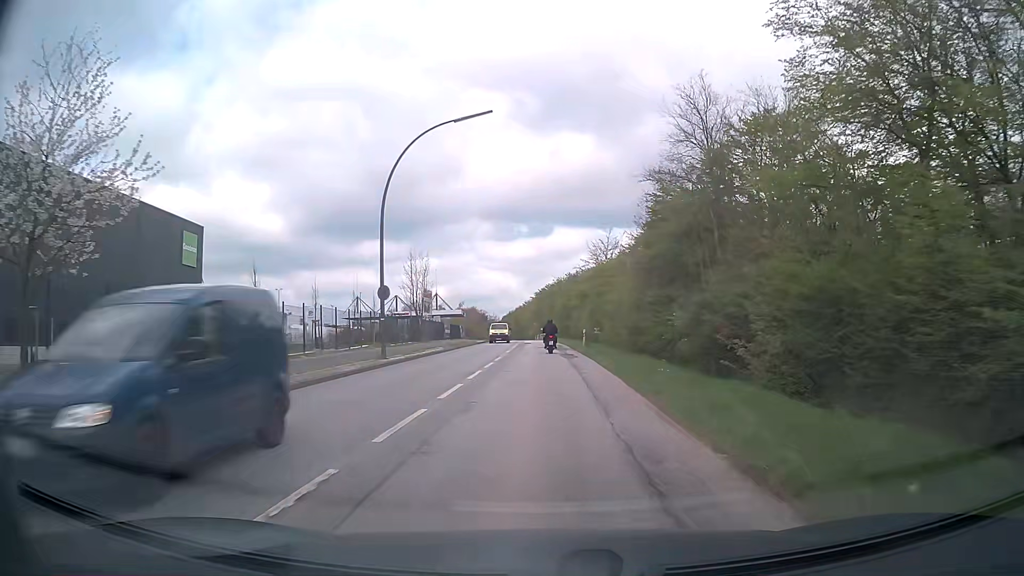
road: secondary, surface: asphalt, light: Day
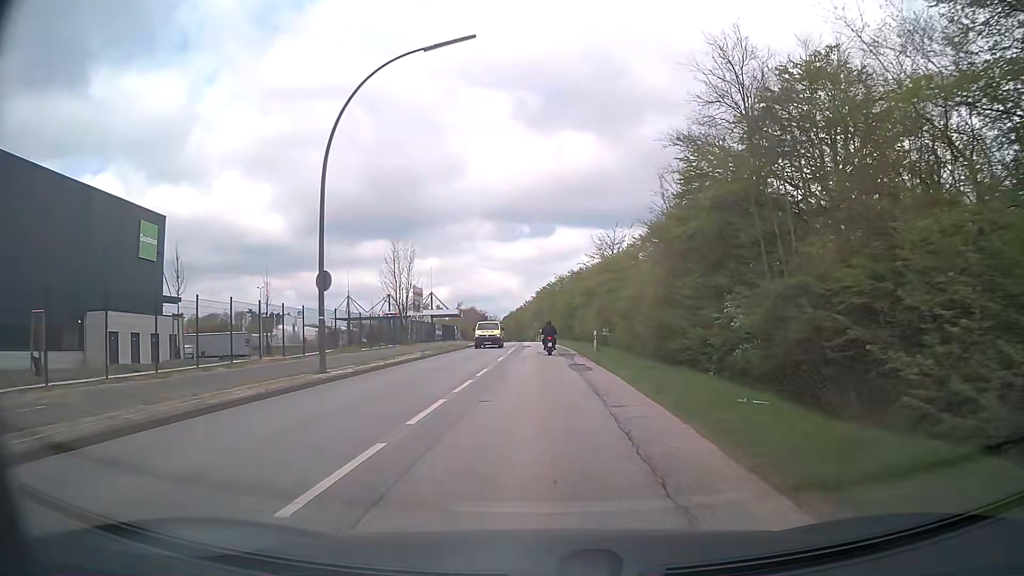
(0.0, +7.7) m; 0°
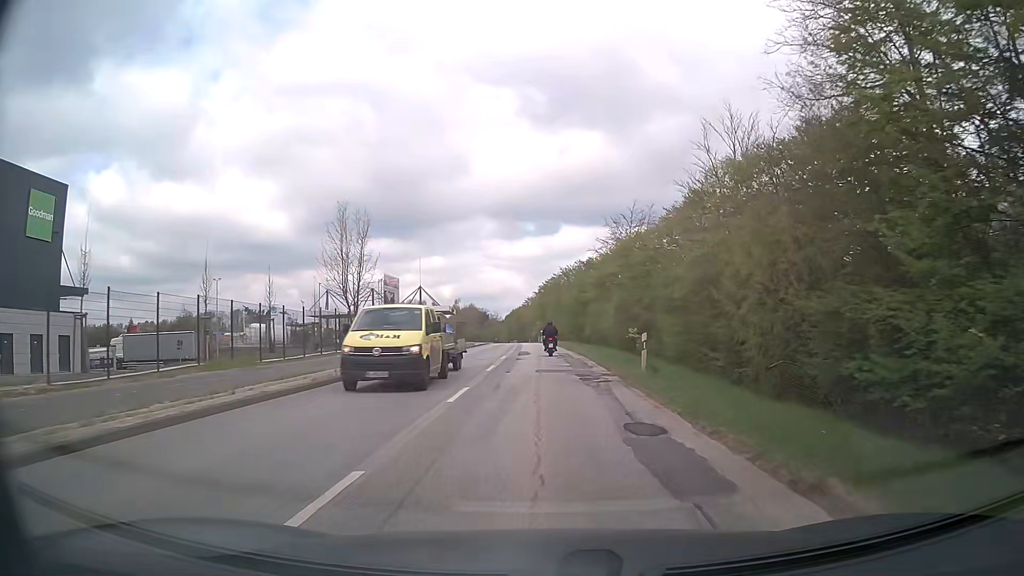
(0.0, +15.3) m; 0°
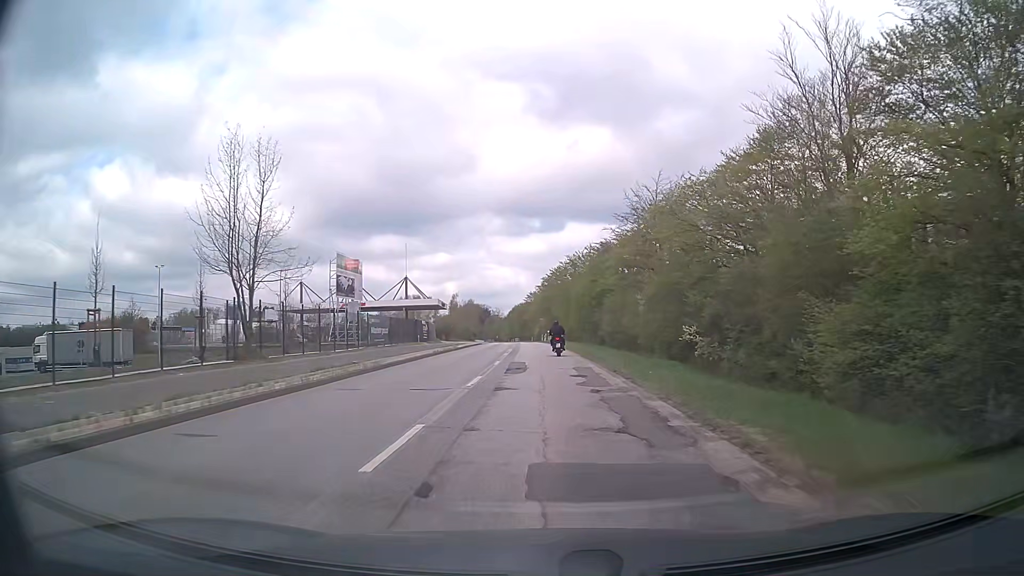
(-0.1, +15.1) m; 0°
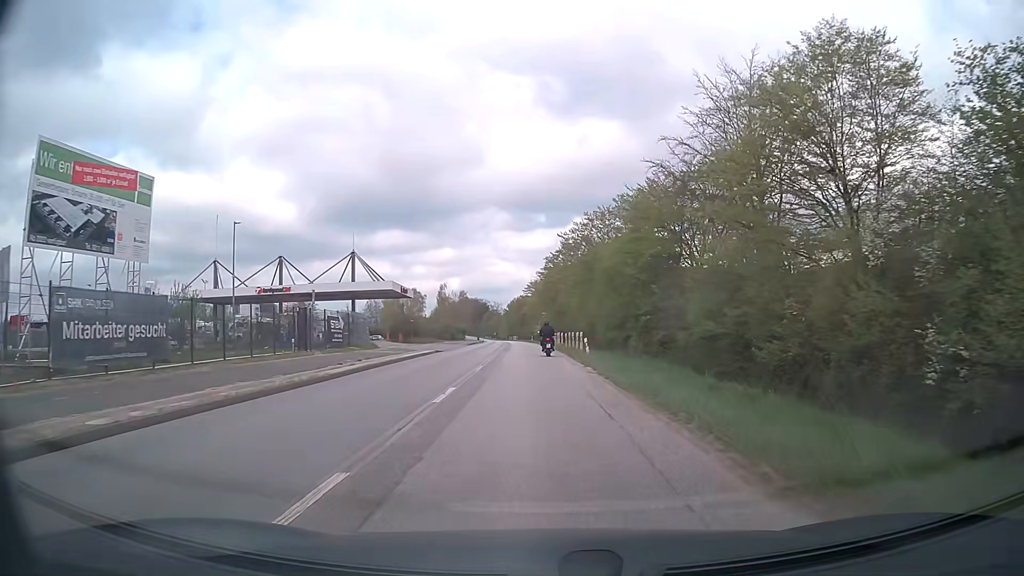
(-0.2, +30.2) m; 0°
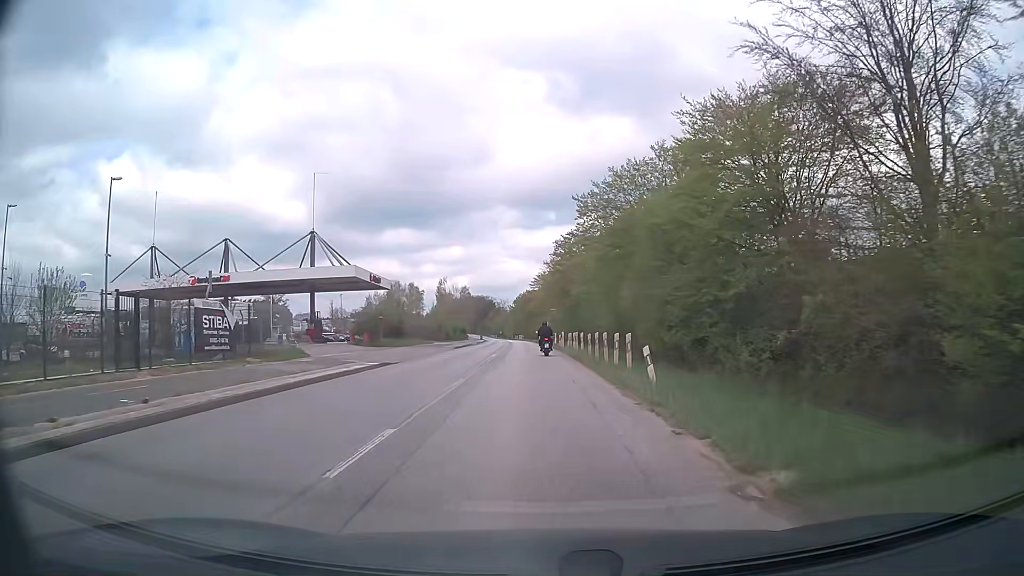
(0.0, +15.4) m; 0°
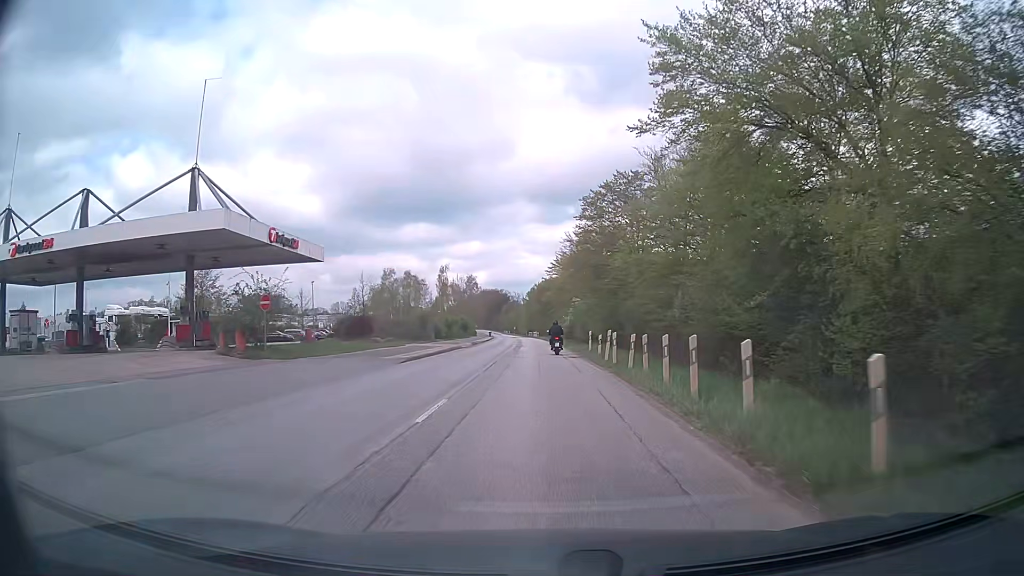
(-0.5, +23.6) m; -2°
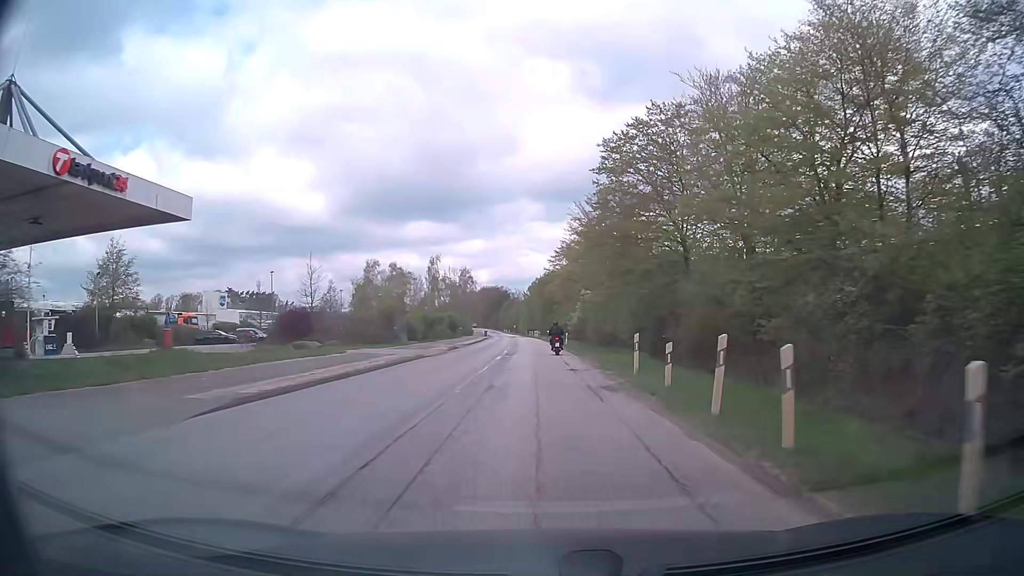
(0.0, +16.0) m; 0°
(0, +10) (0, +20) (0, +30) (0, +40) (-1, +50) (-1, +60) (-1, +70) (-2, +80) (-2, +90) (-3, +100) m
